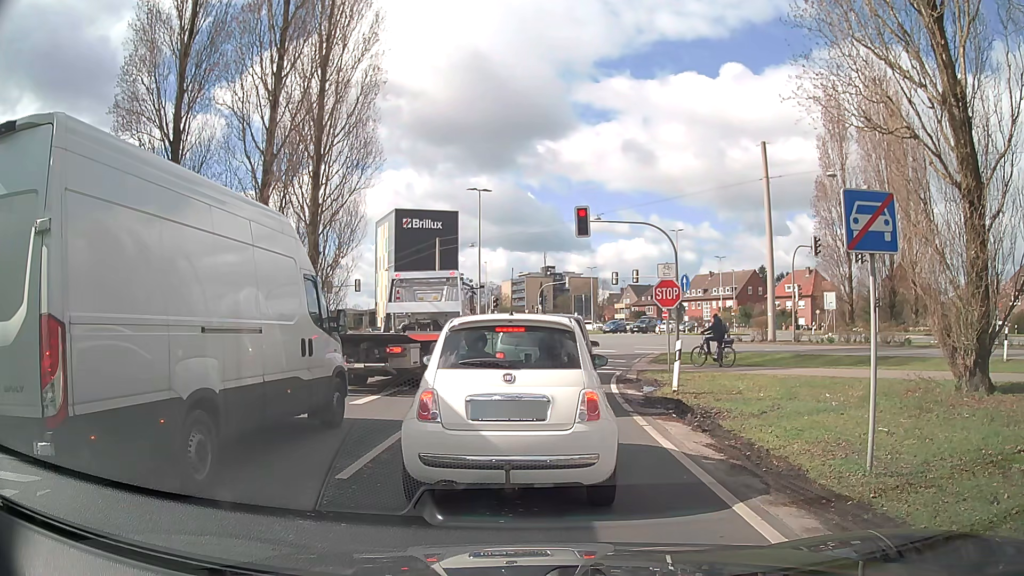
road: trunk_link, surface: asphalt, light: Day
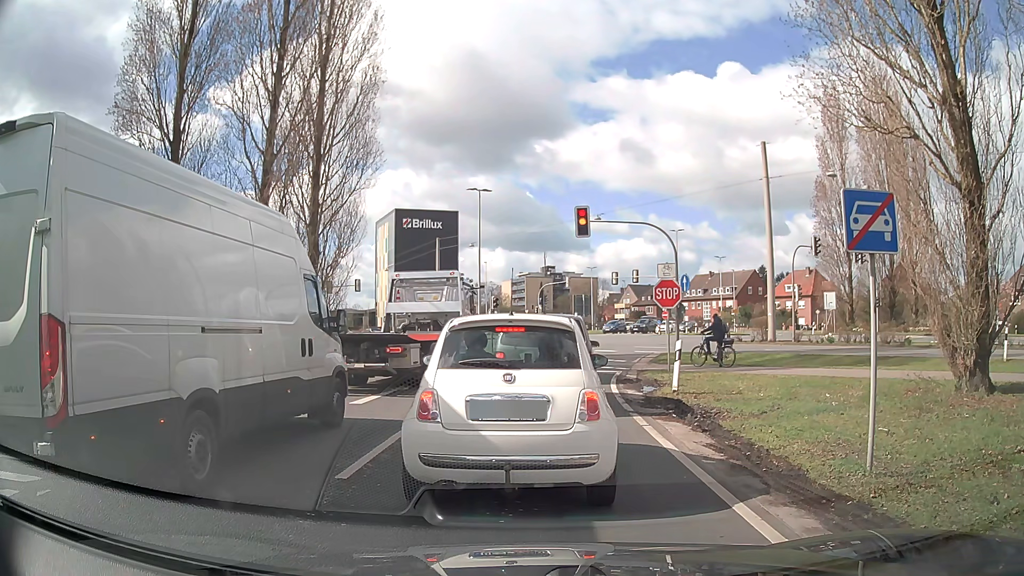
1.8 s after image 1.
(0.0, 0.0) m; 0°
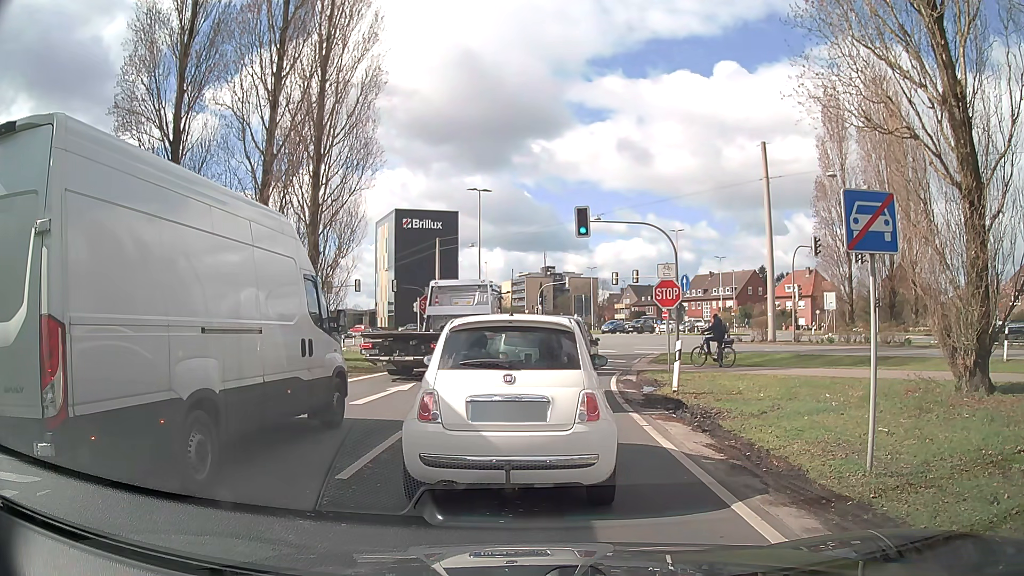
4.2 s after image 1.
(0.0, 0.0) m; 0°
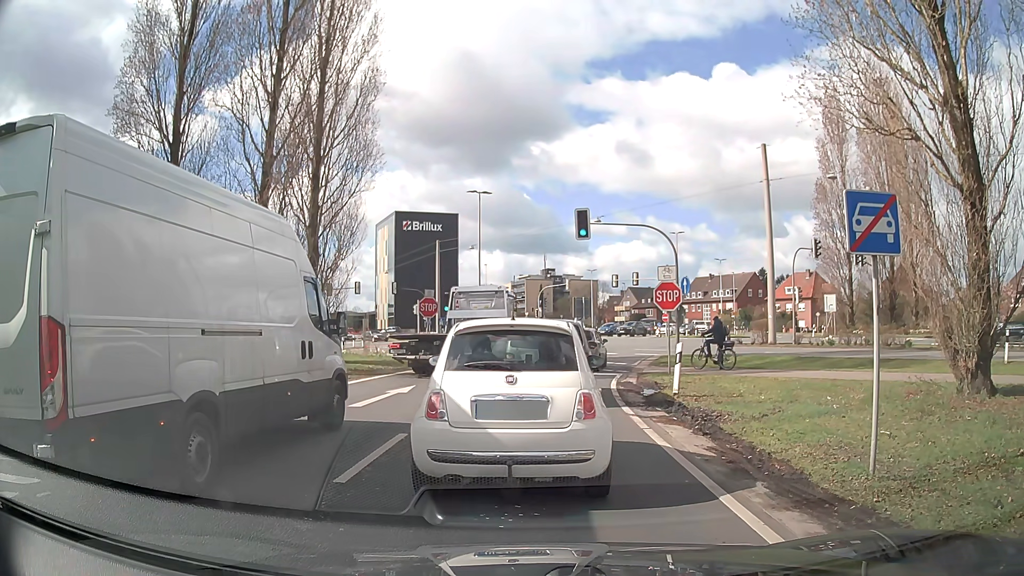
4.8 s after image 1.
(0.0, 0.0) m; 0°
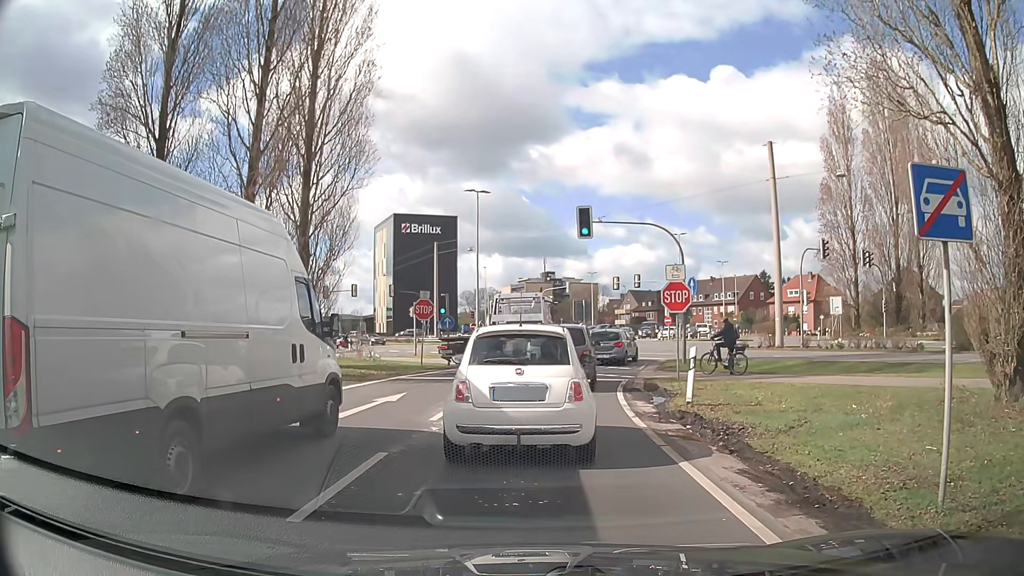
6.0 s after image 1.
(0.0, +1.4) m; -1°
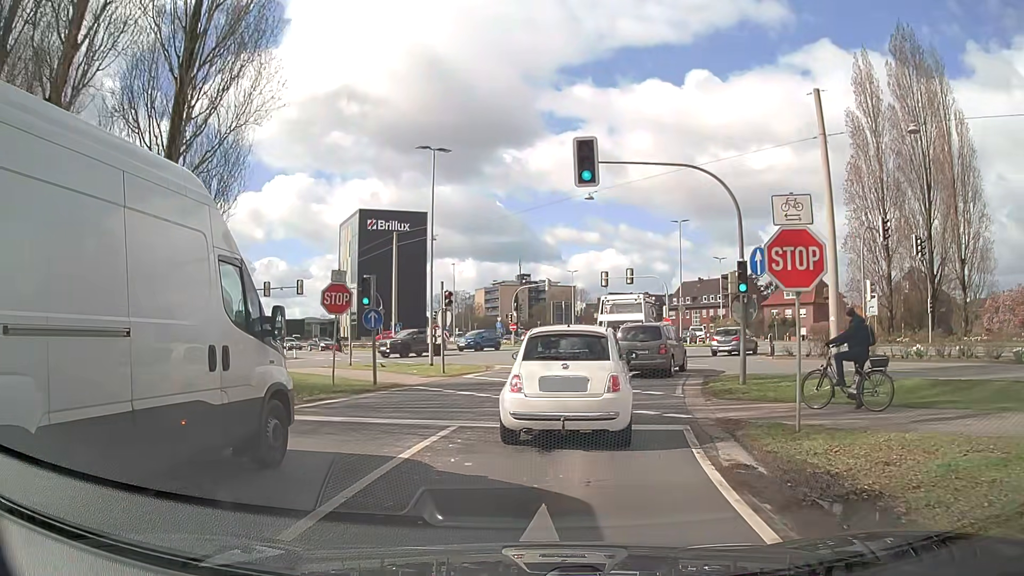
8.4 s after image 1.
(+0.3, +10.8) m; +2°
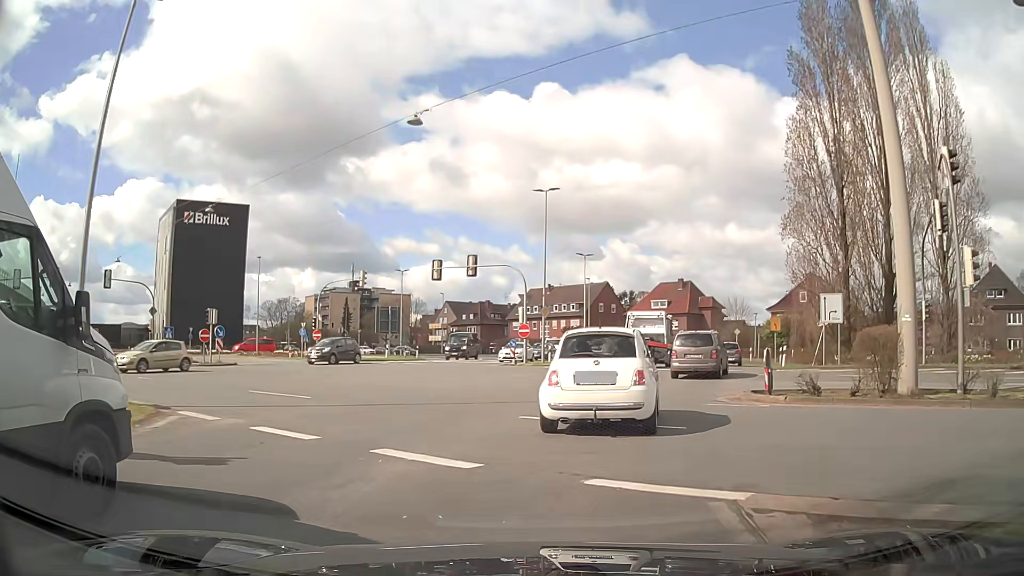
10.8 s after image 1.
(+1.9, +16.4) m; +13°
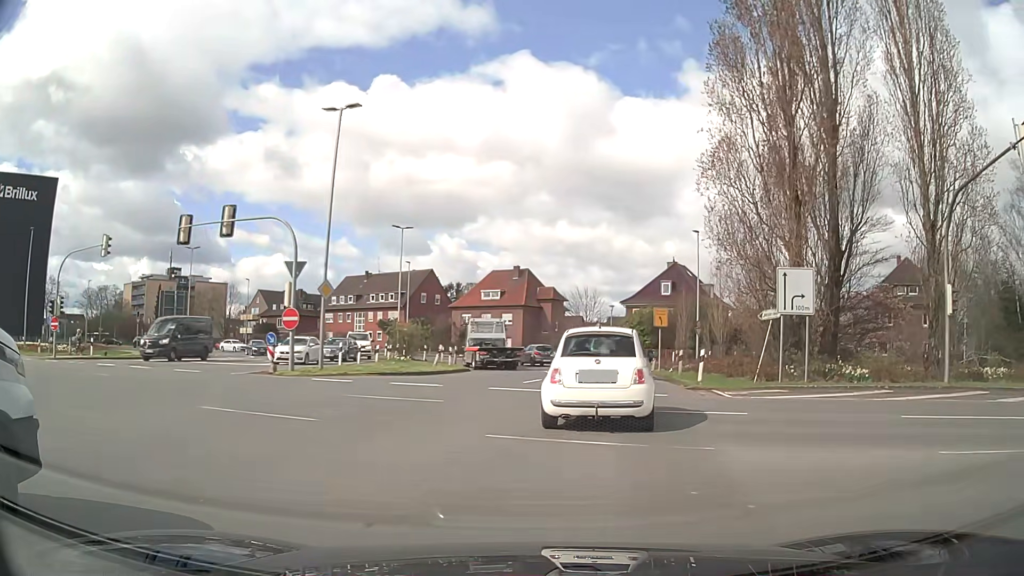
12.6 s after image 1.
(+1.8, +14.0) m; +15°
(+1, +10) (+2, +20) (+3, +30) (+3, +40) (+1, +49) (-3, +59) (-9, +67) (-16, +74) (-24, +80) (-32, +85) m
